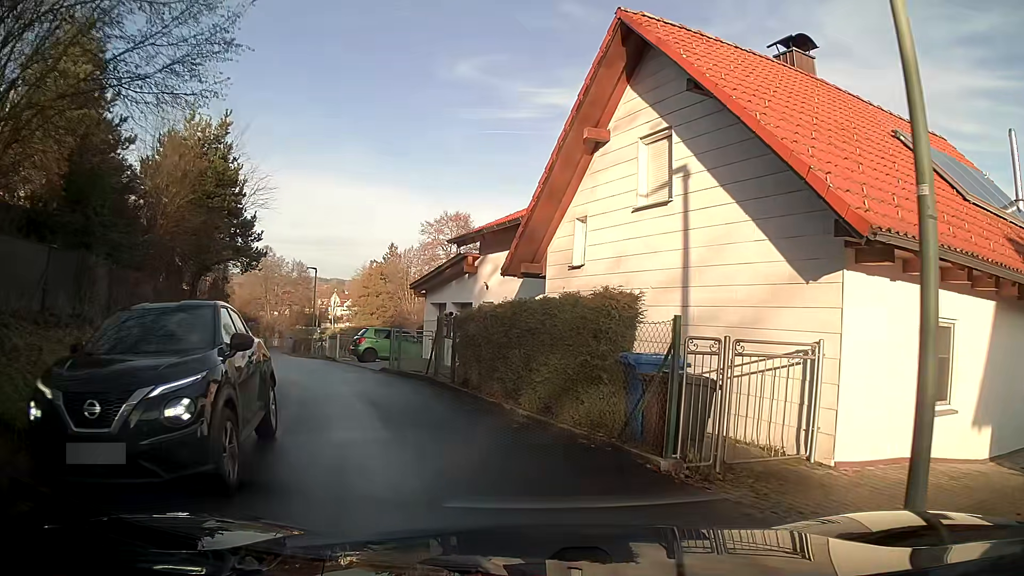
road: residential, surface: asphalt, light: Day
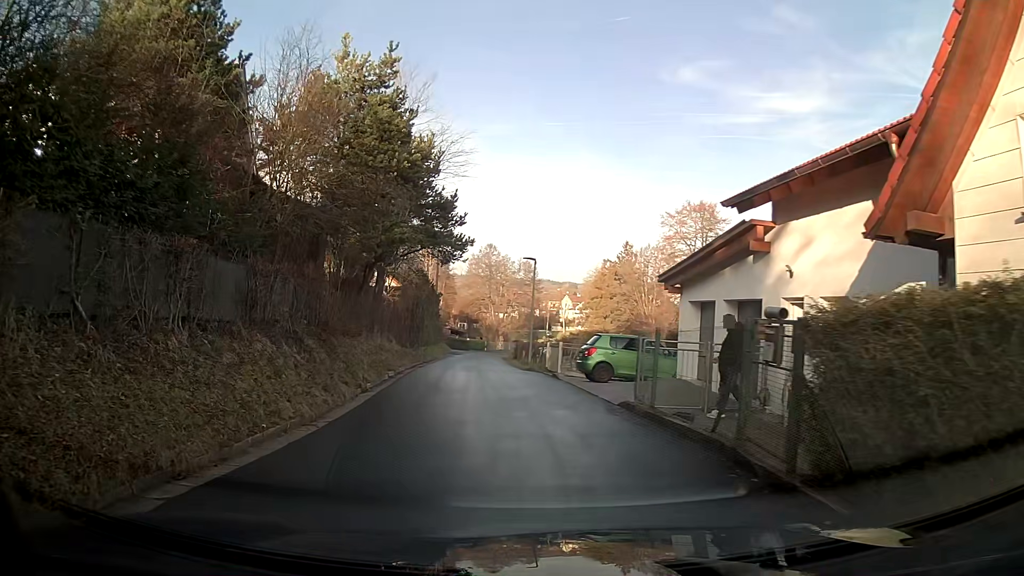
(-1.3, +7.6) m; -20°
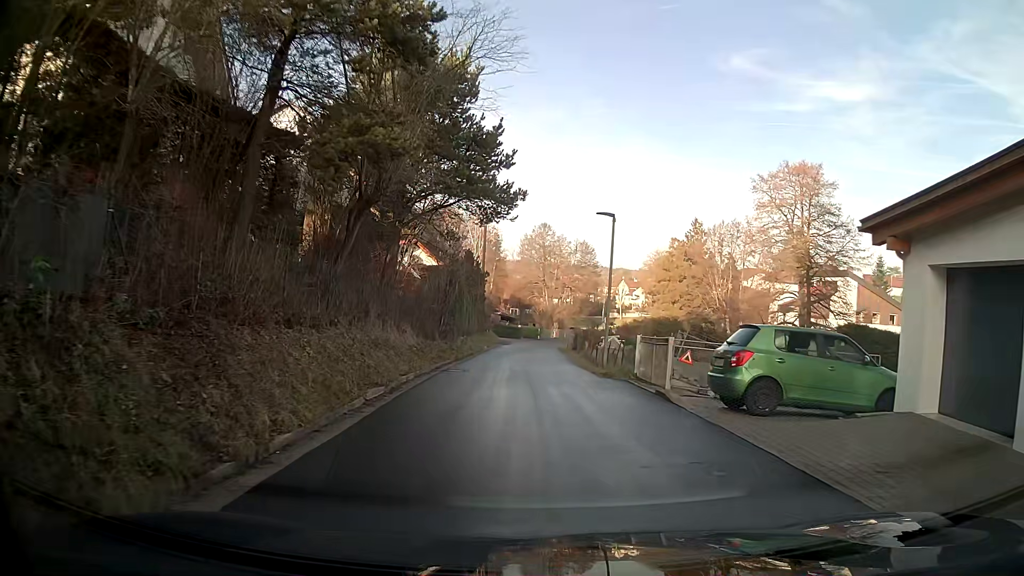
(-0.4, +9.7) m; -3°
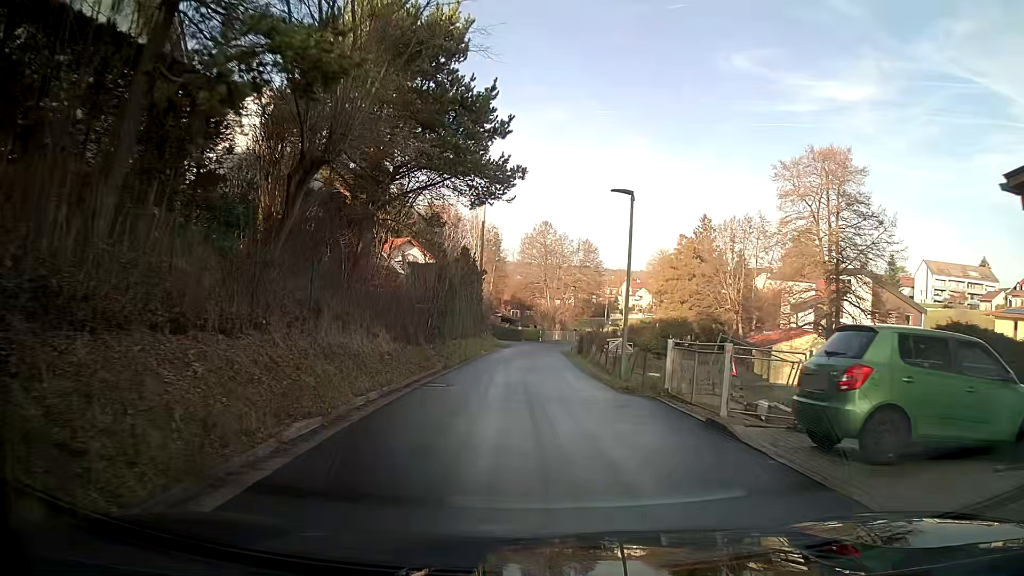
(0.0, +4.0) m; 0°
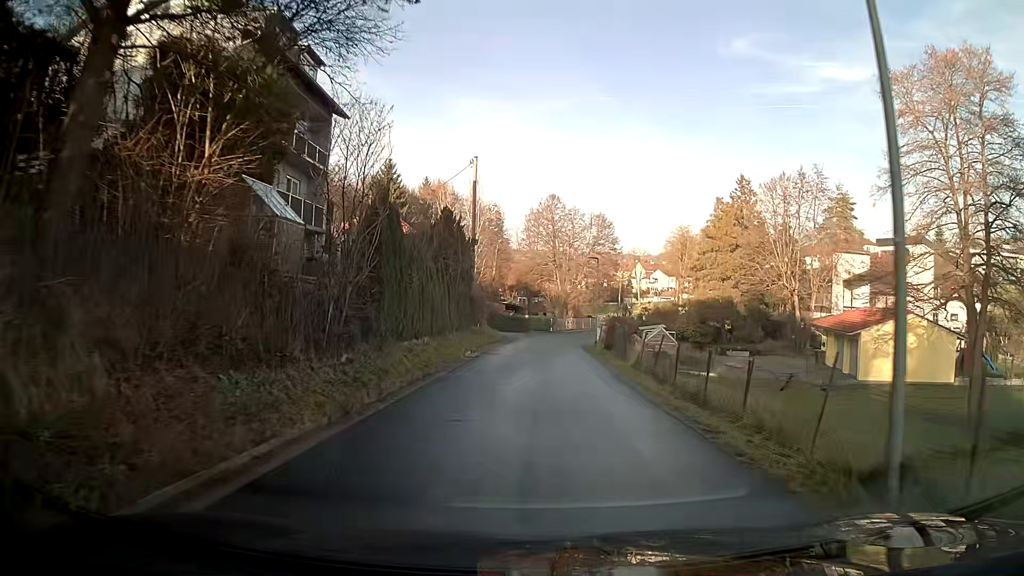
(-0.1, +13.4) m; -1°
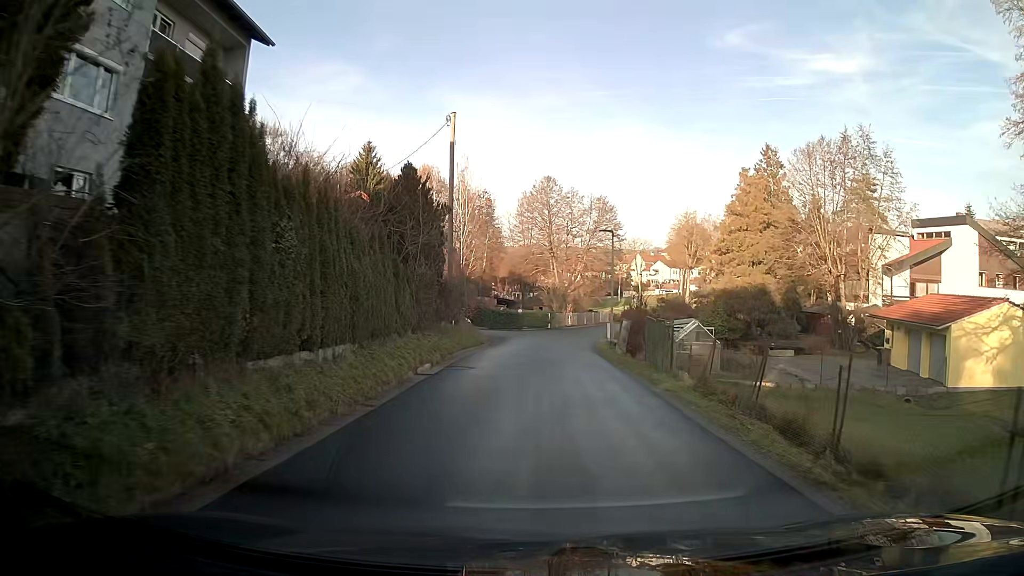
(+0.1, +9.7) m; +1°
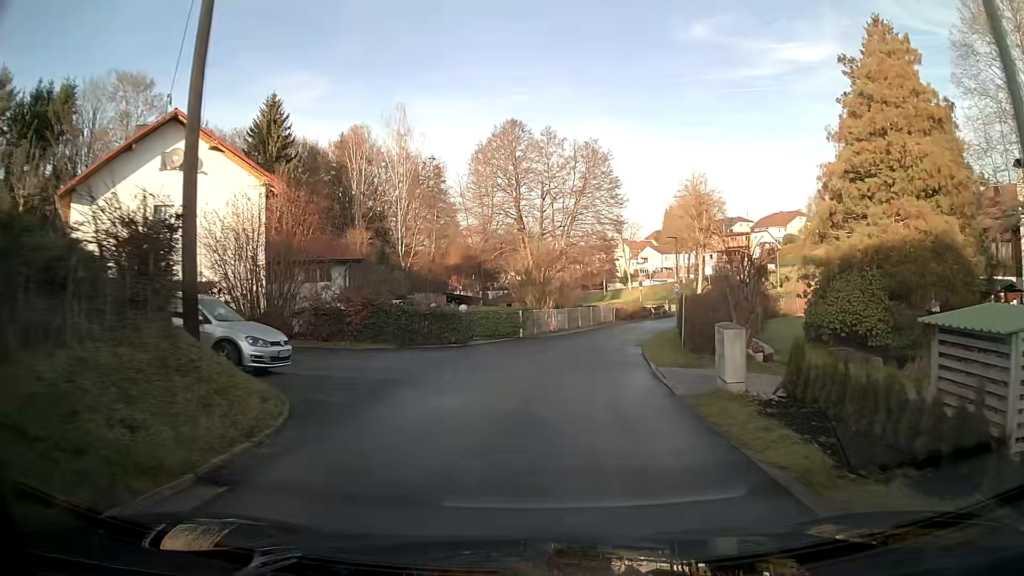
(+0.5, +26.5) m; +3°
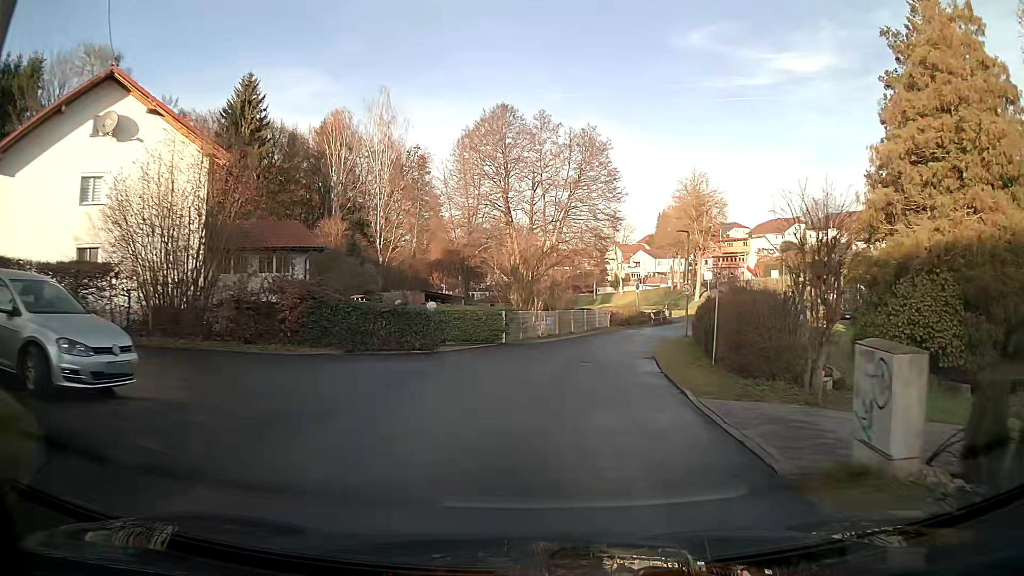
(+0.1, +5.4) m; +1°
